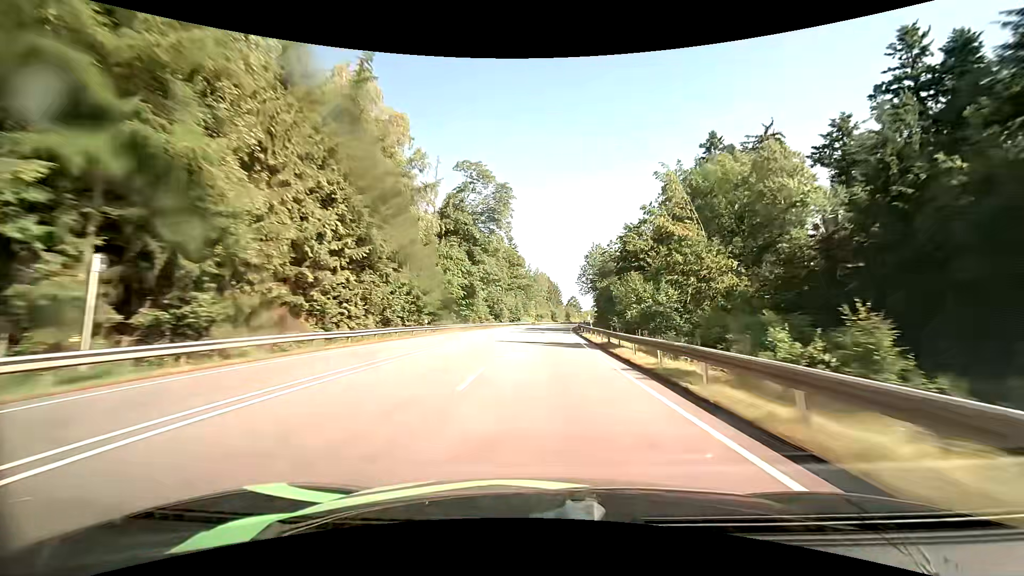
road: primary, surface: asphalt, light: Day
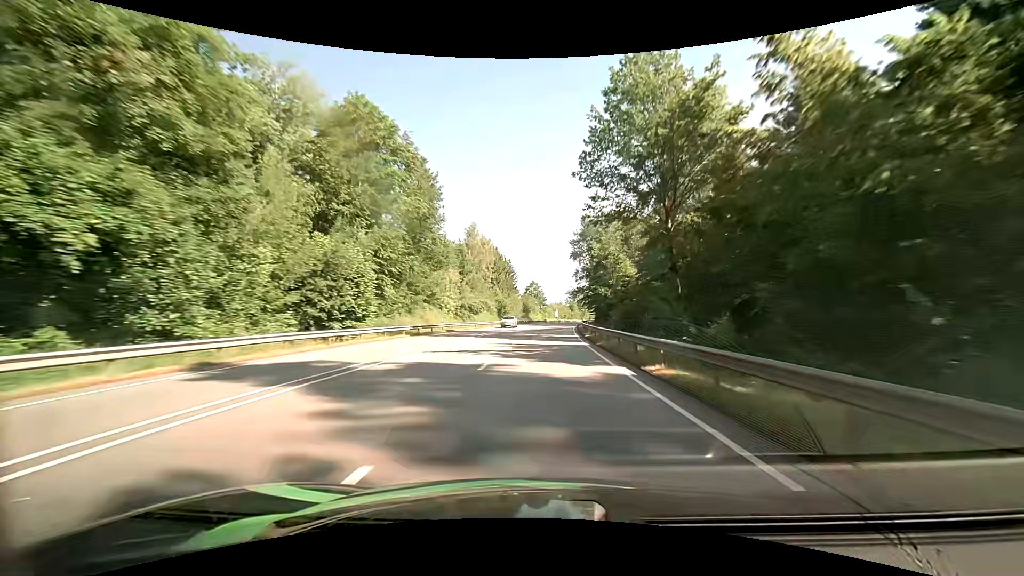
(+3.9, +93.9) m; +5°
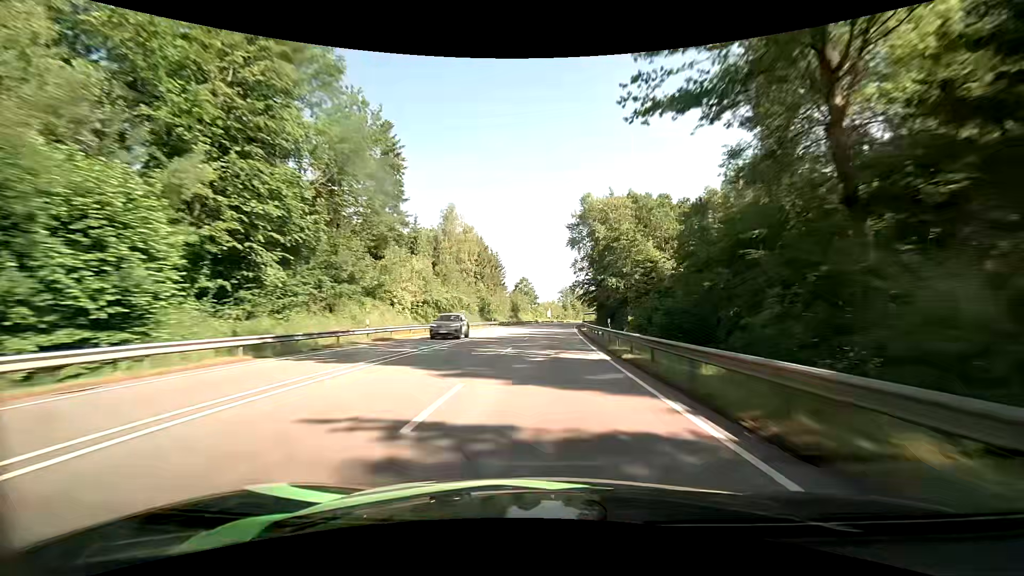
(+0.1, +18.9) m; +1°
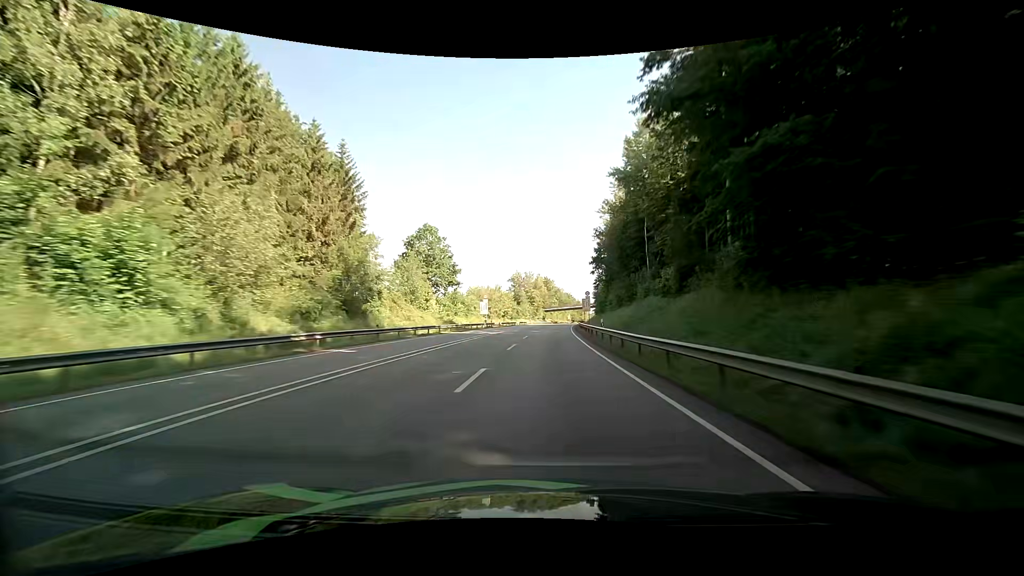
(+4.5, +93.6) m; +5°
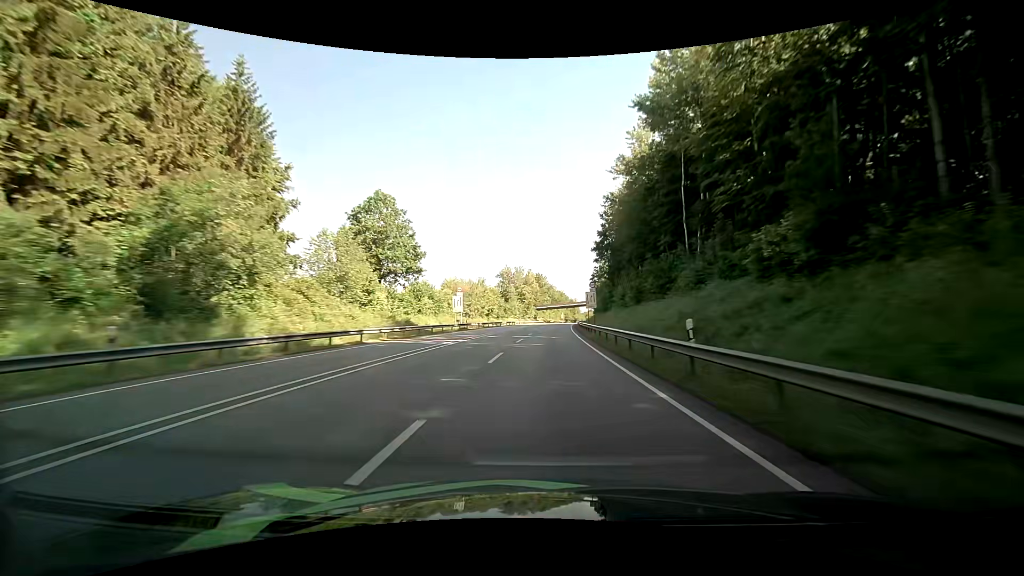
(+0.3, +18.7) m; +1°
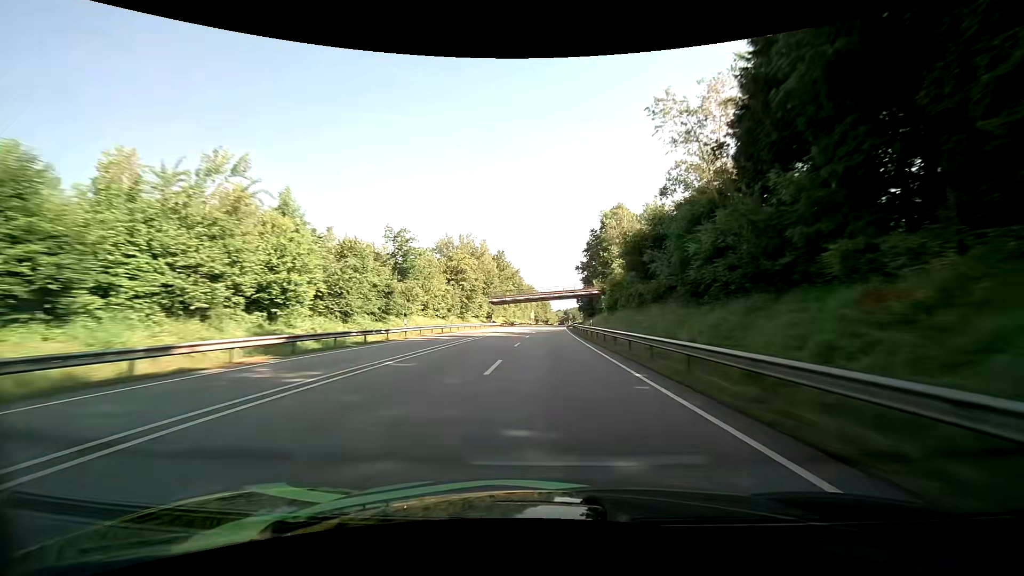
(+2.4, +75.5) m; +4°
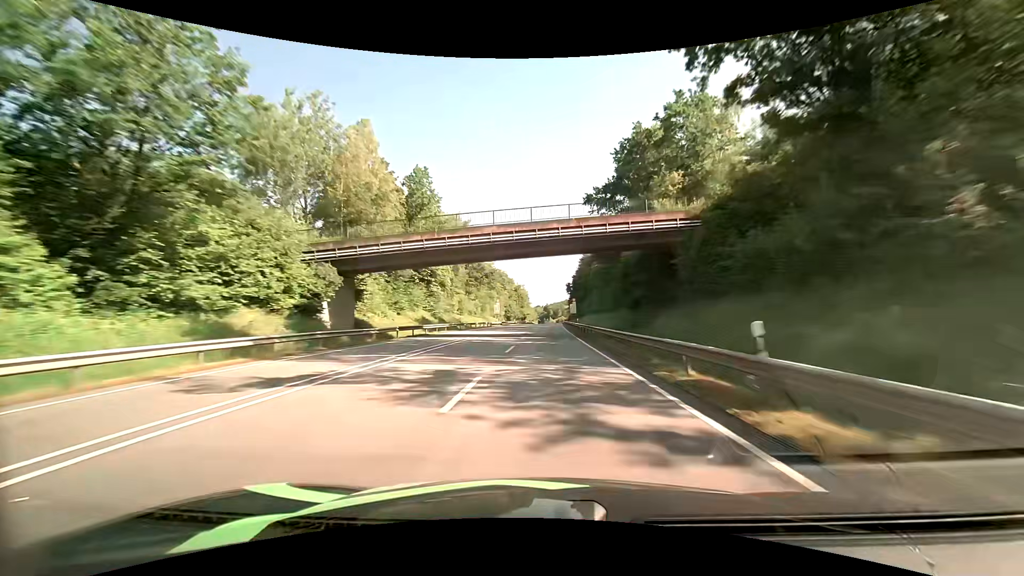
(+2.1, +77.4) m; +3°
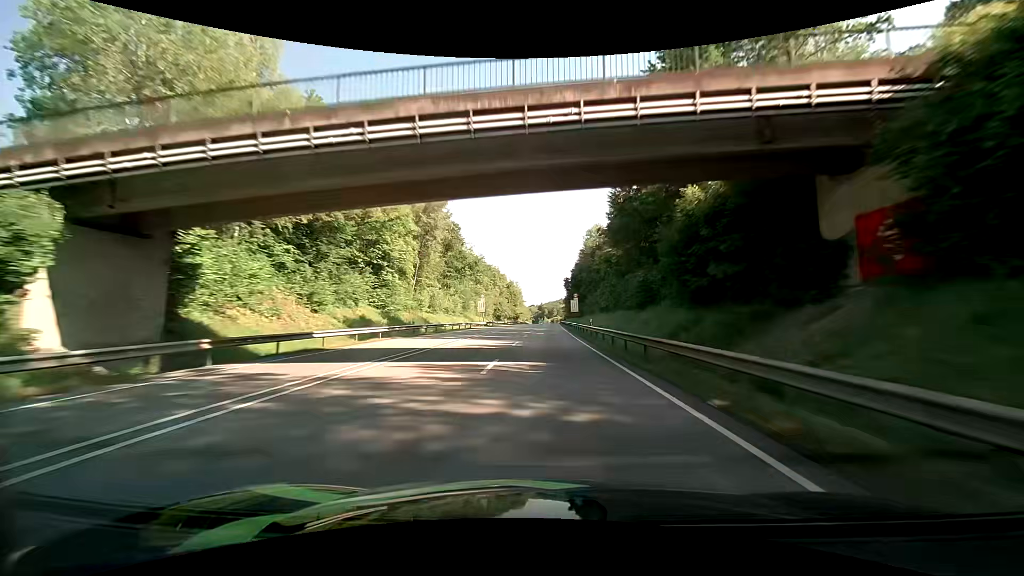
(+0.1, +19.5) m; +1°
(0, +10) (0, +20) (0, +30) (0, +40) (+1, +50) (+1, +60) (+1, +70) (+1, +80) (+1, +90) (+2, +100) m
